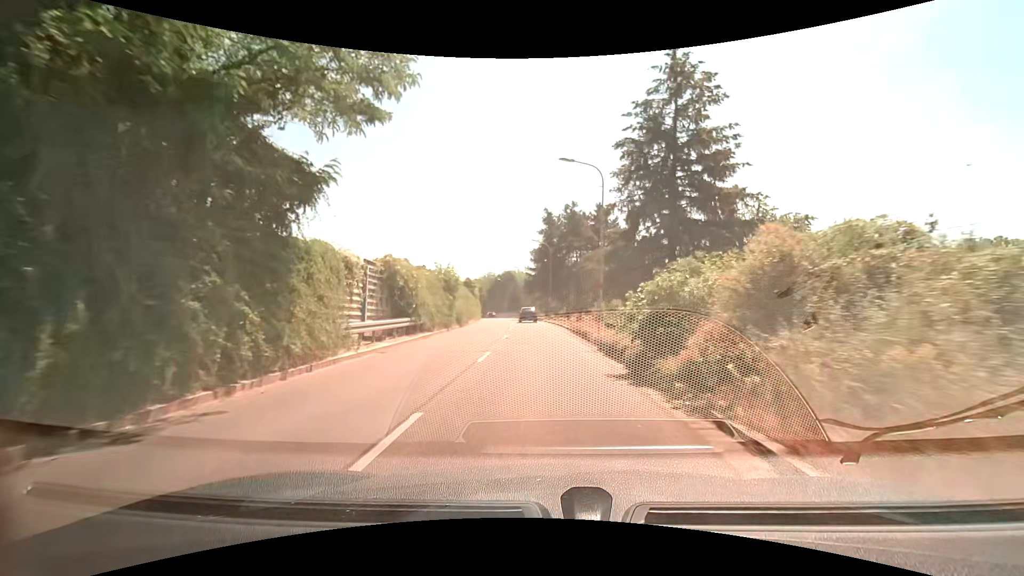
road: tertiary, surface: asphalt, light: Day
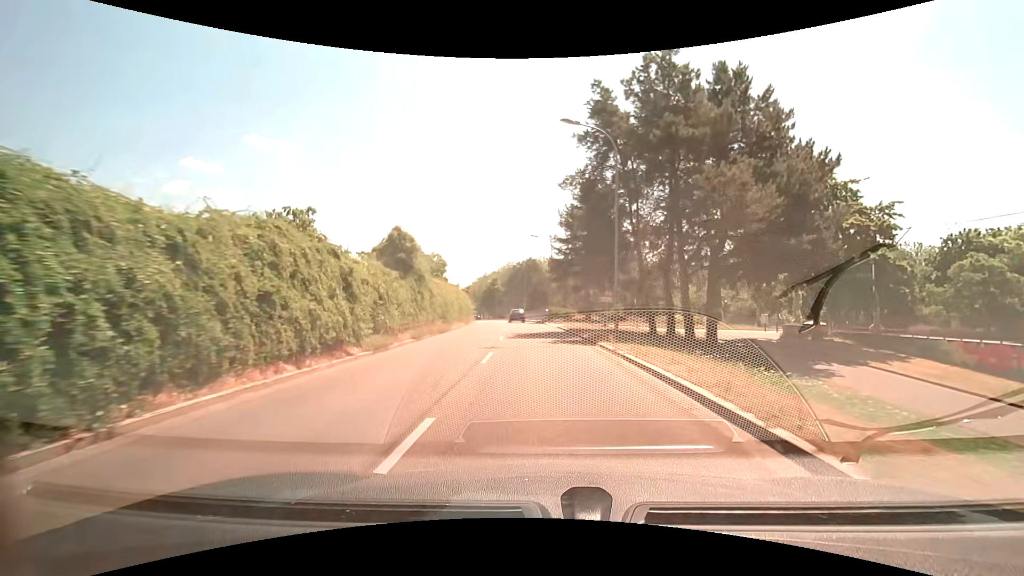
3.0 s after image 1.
(-1.3, +36.2) m; -4°
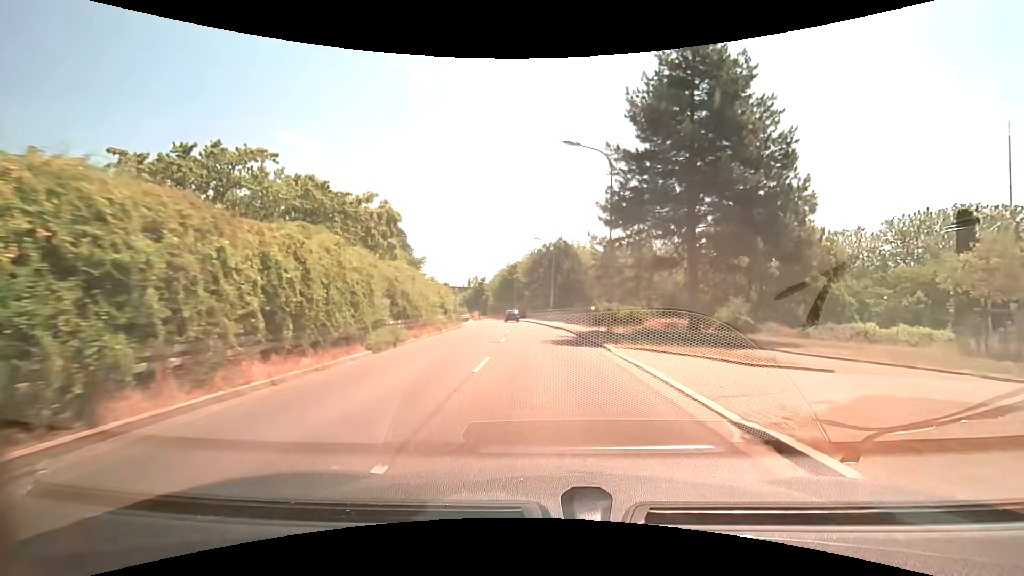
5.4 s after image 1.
(-1.0, +28.8) m; -4°
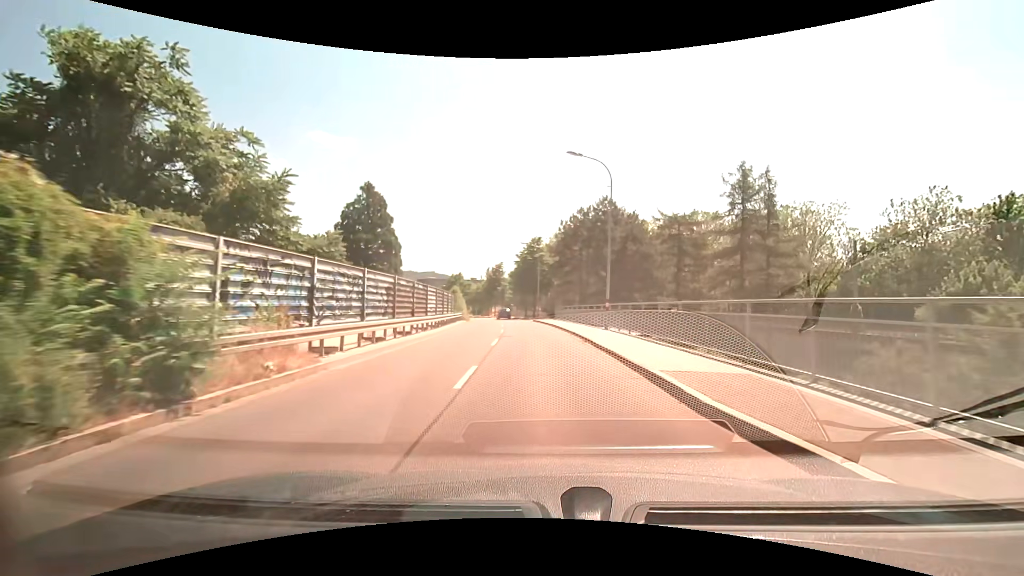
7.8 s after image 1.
(-0.8, +29.1) m; -4°
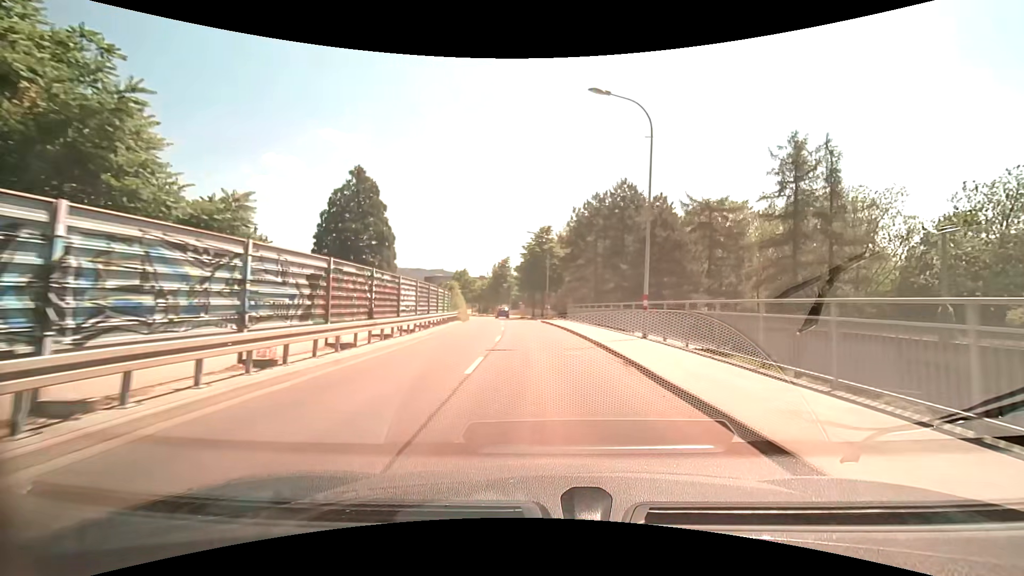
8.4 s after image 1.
(0.0, +7.4) m; 0°
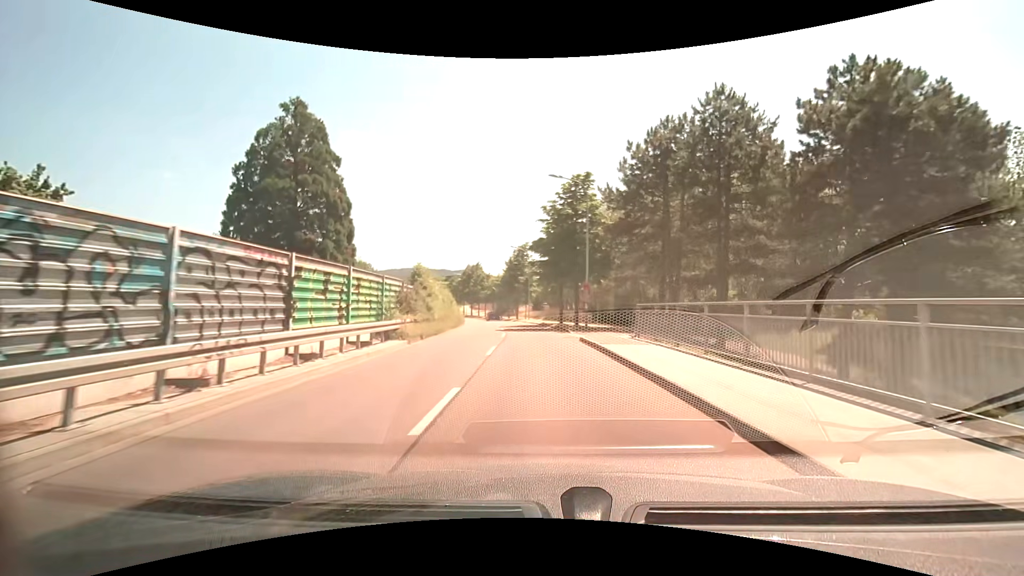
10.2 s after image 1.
(-0.5, +22.5) m; -3°
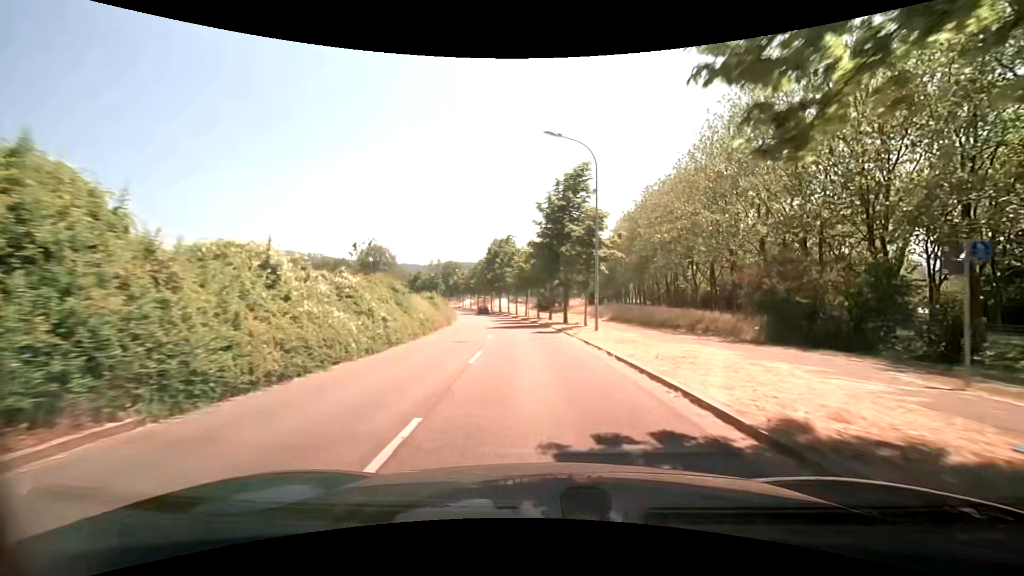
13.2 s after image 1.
(-1.7, +38.2) m; -6°
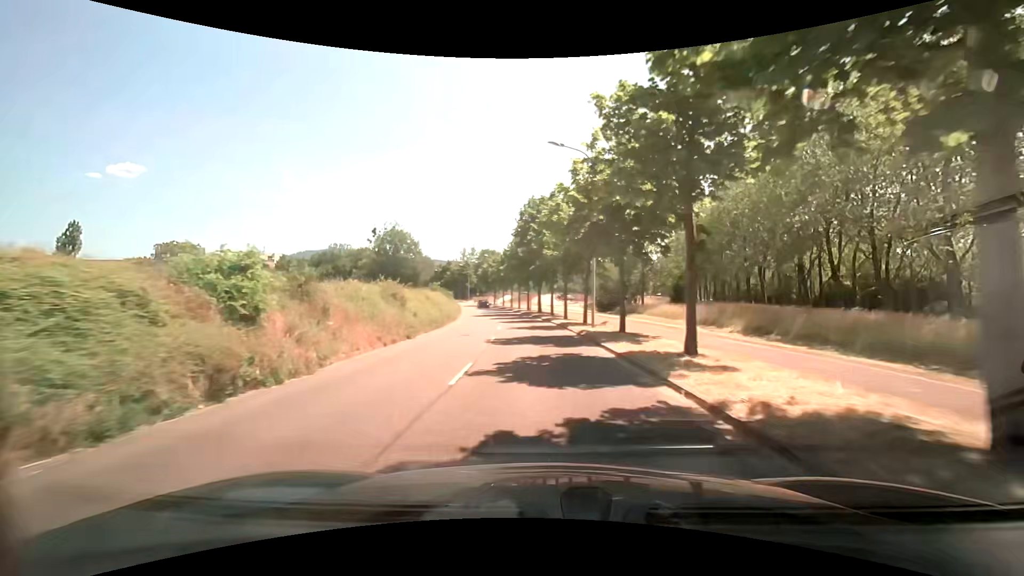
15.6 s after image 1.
(-1.6, +30.6) m; -5°
(0, +10) (-1, +20) (-1, +30) (-2, +40) (-4, +50) (-5, +60) (-7, +70) (-10, +79) (-12, +89) (-15, +99) m
